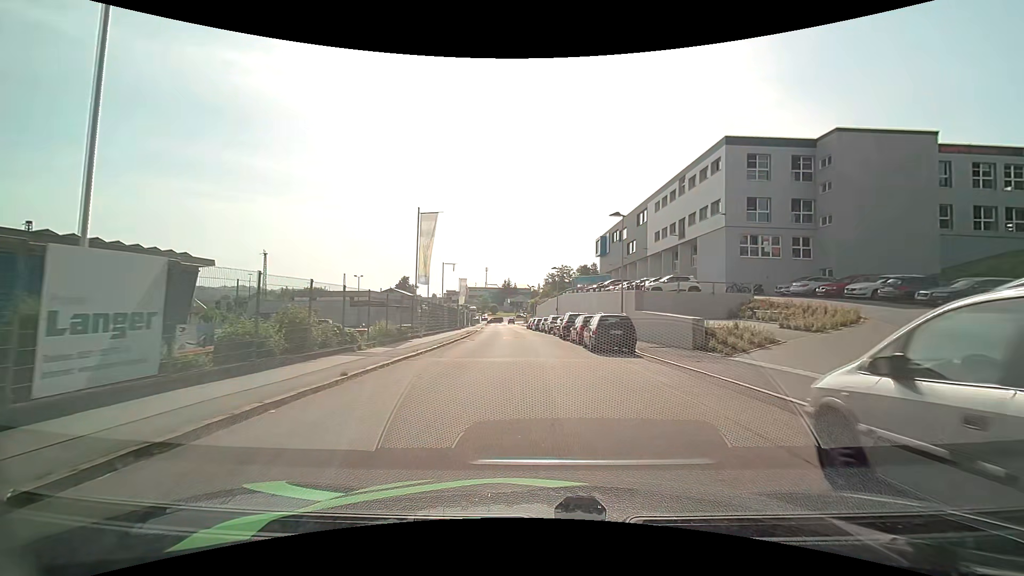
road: residential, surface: asphalt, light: Day
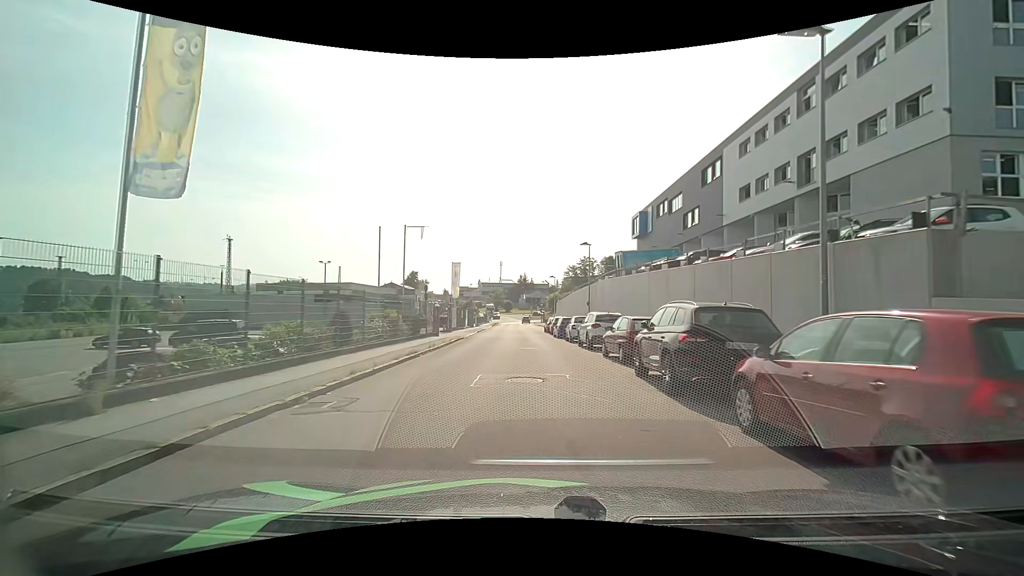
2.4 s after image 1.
(-0.4, +21.0) m; -2°
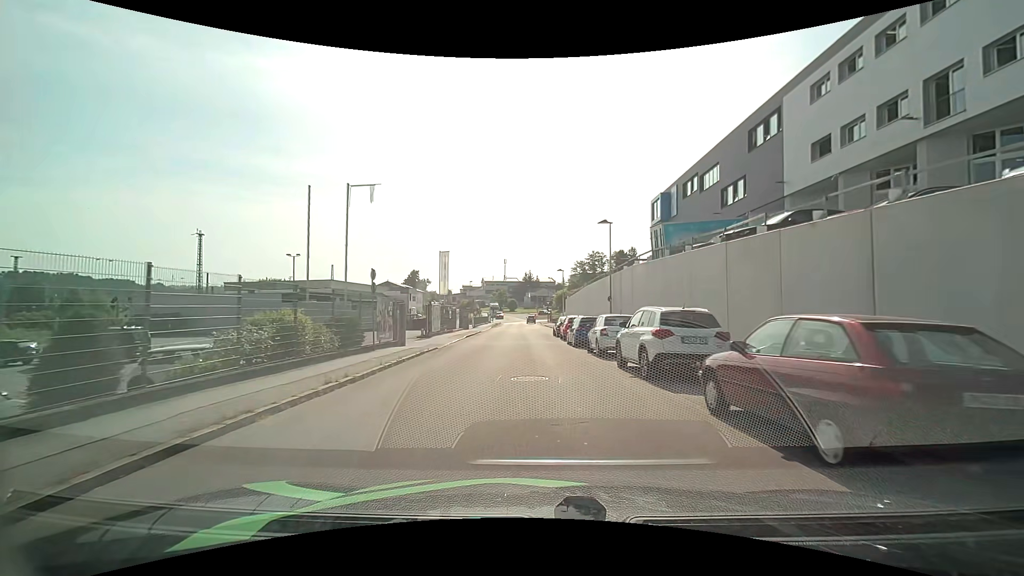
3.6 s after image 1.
(-0.1, +10.2) m; -1°
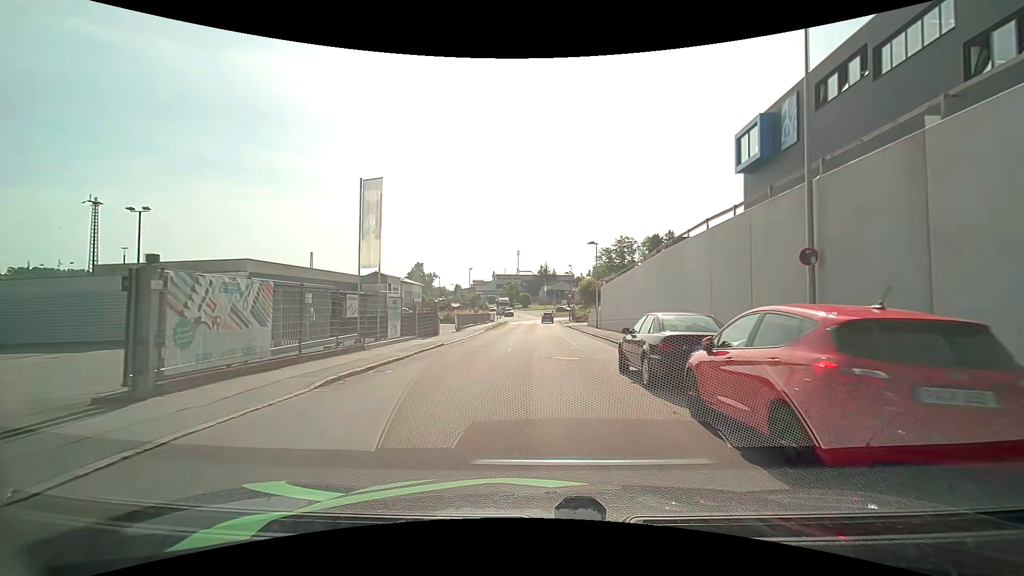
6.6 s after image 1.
(-0.4, +24.6) m; -2°
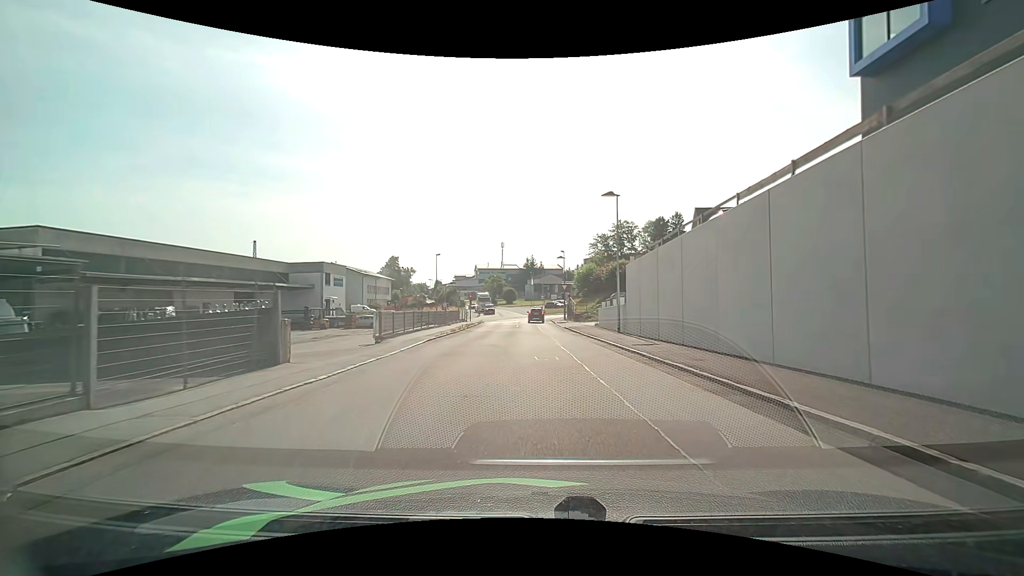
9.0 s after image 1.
(+0.2, +18.6) m; +2°
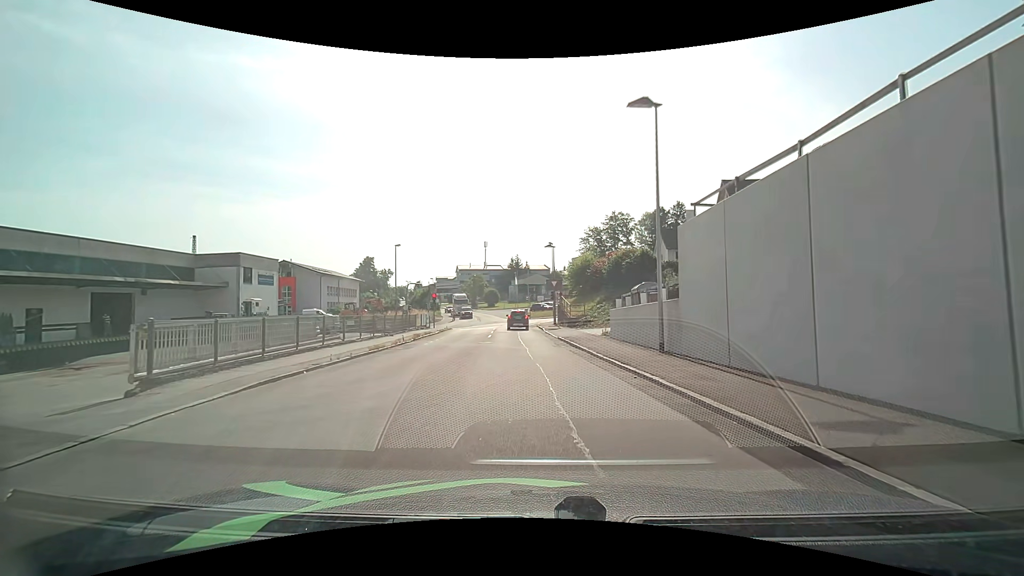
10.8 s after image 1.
(+0.2, +13.2) m; +1°
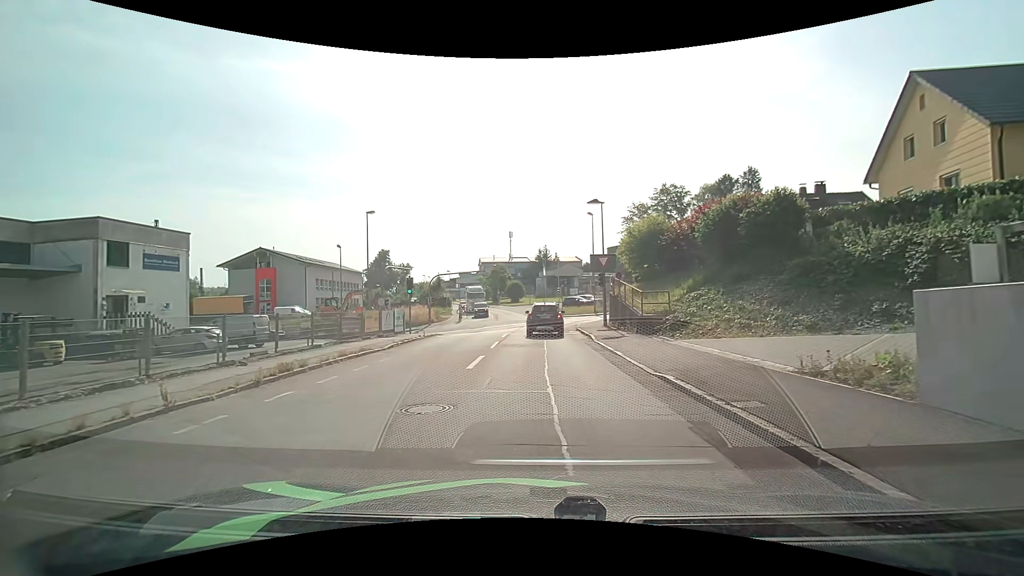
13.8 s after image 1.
(-0.4, +18.0) m; -3°
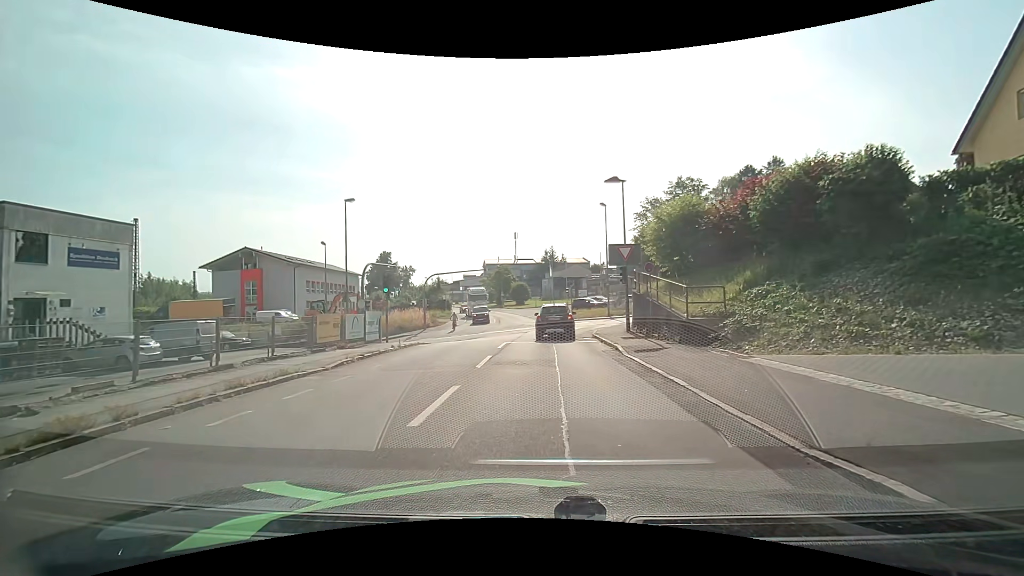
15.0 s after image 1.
(-0.1, +5.7) m; -1°
(0, +10) (0, +20) (-1, +30) (-4, +39) (-12, +44) (-22, +46) (-32, +47) (-42, +47) (-52, +47) (-62, +47) m
